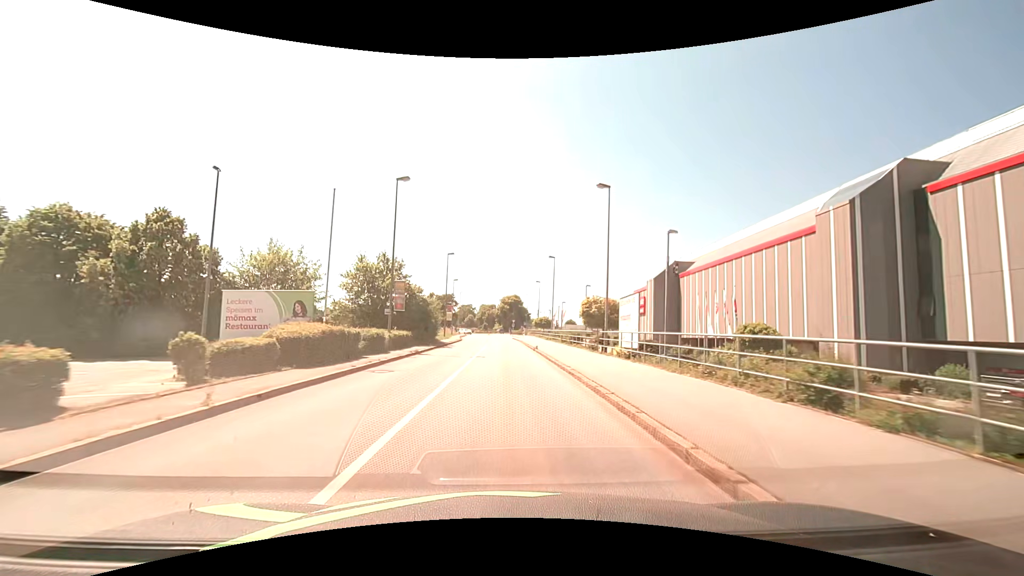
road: tertiary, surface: asphalt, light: Day
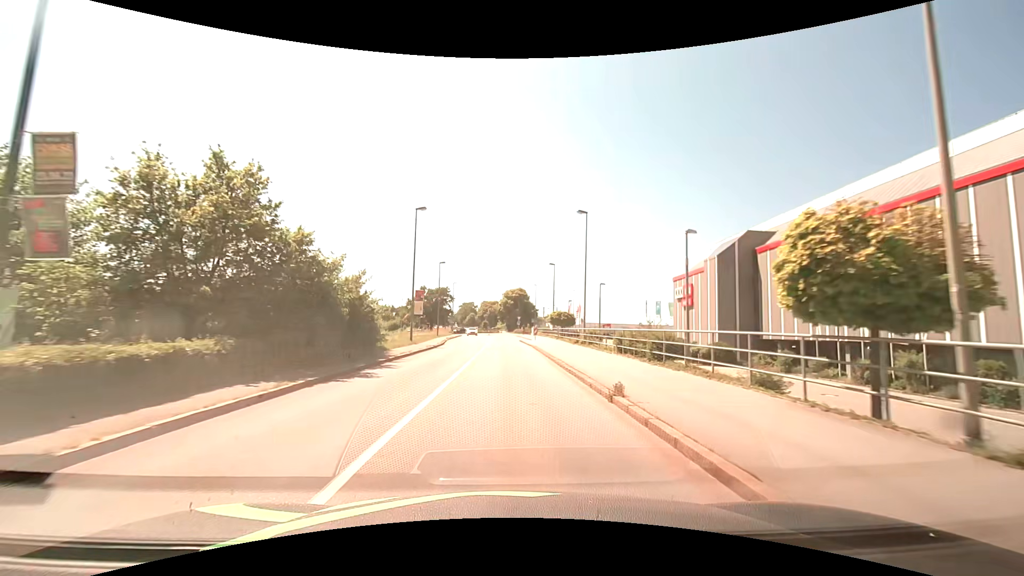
(0.0, +22.5) m; 0°
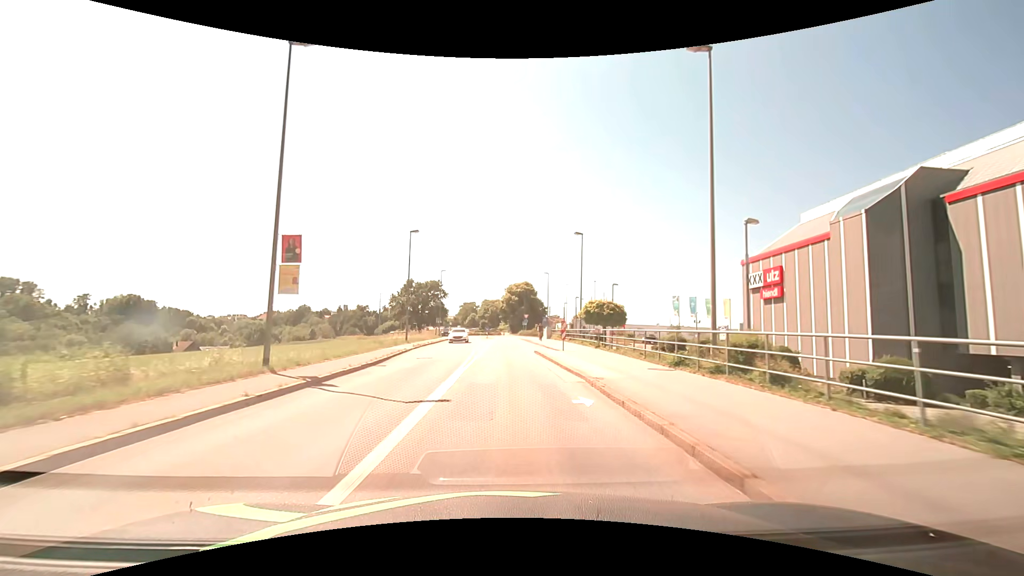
(-0.1, +22.5) m; 0°
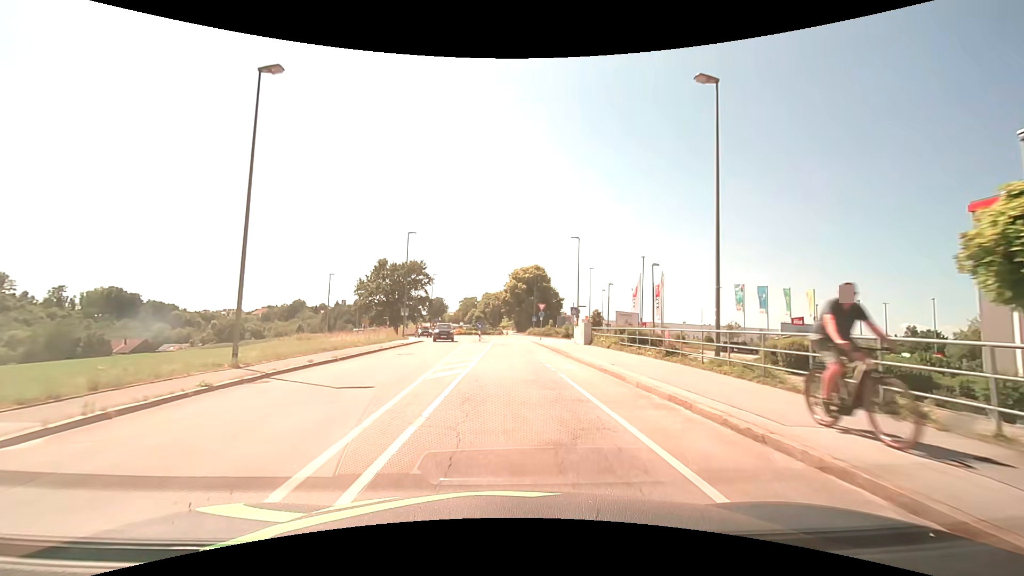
(-0.4, +27.9) m; -1°
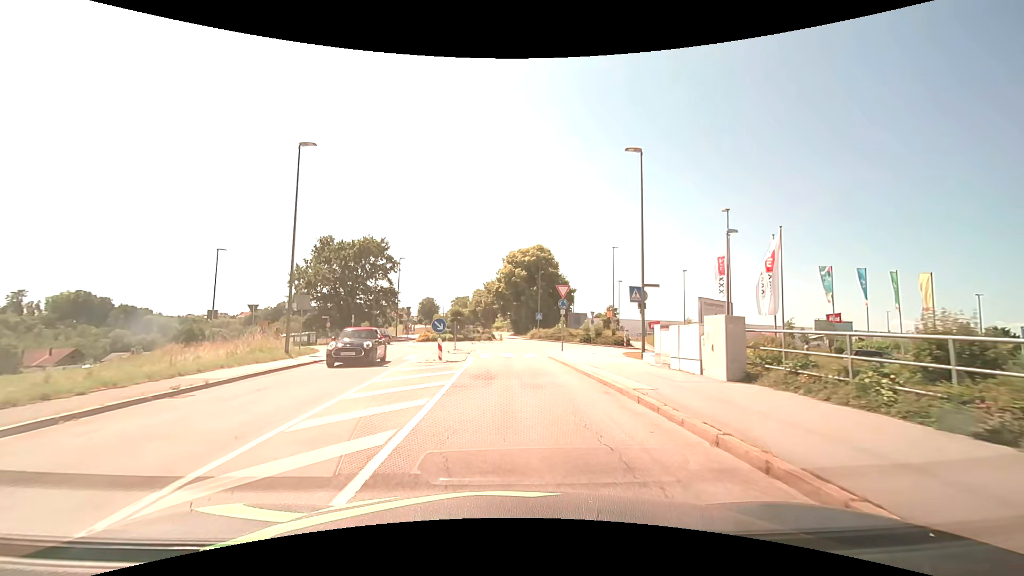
(+0.2, +23.3) m; +1°
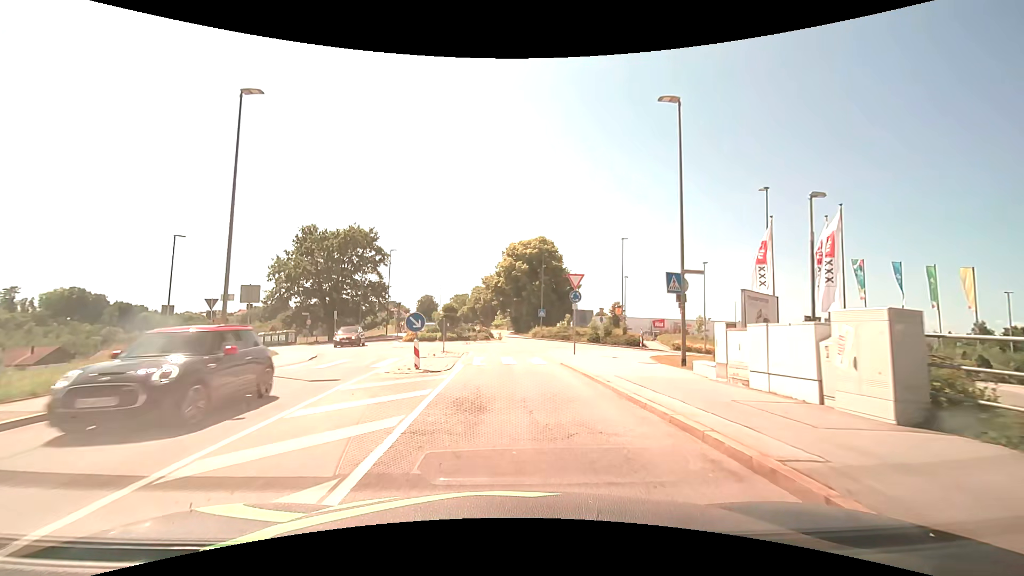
(0.0, +5.1) m; 0°
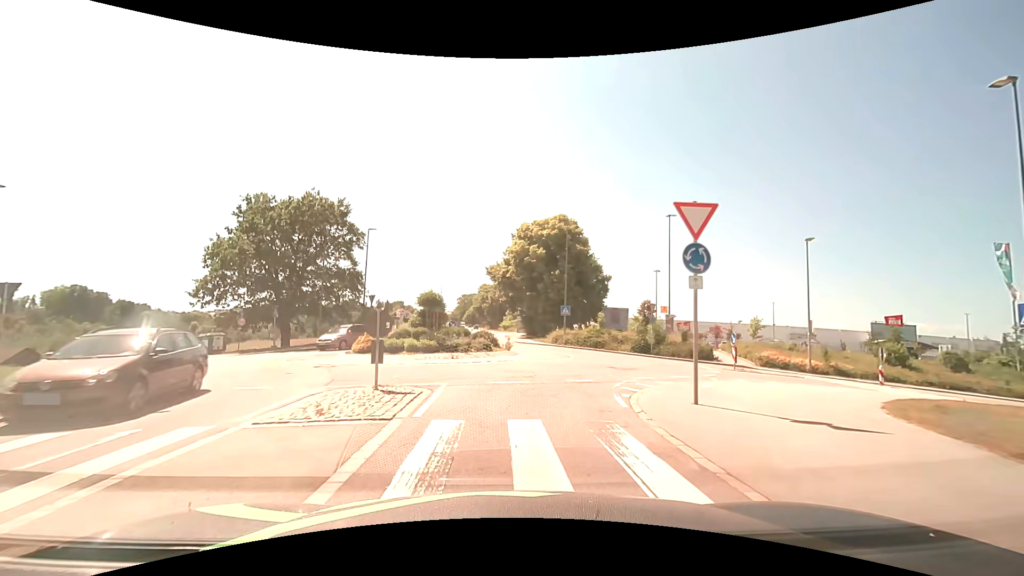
(-0.1, +13.7) m; -1°
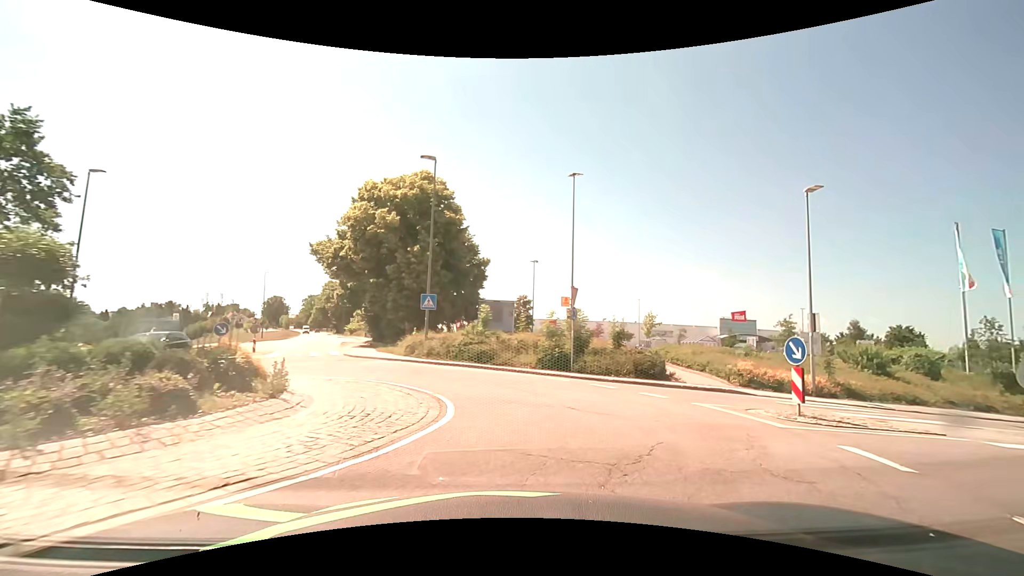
(+1.0, +14.6) m; +16°
(0, +10) (-4, +19) (-10, +27) (-14, +36) (-17, +46) (-20, +55) (-23, +65) (-26, +74) (-30, +83) (-33, +93) m
